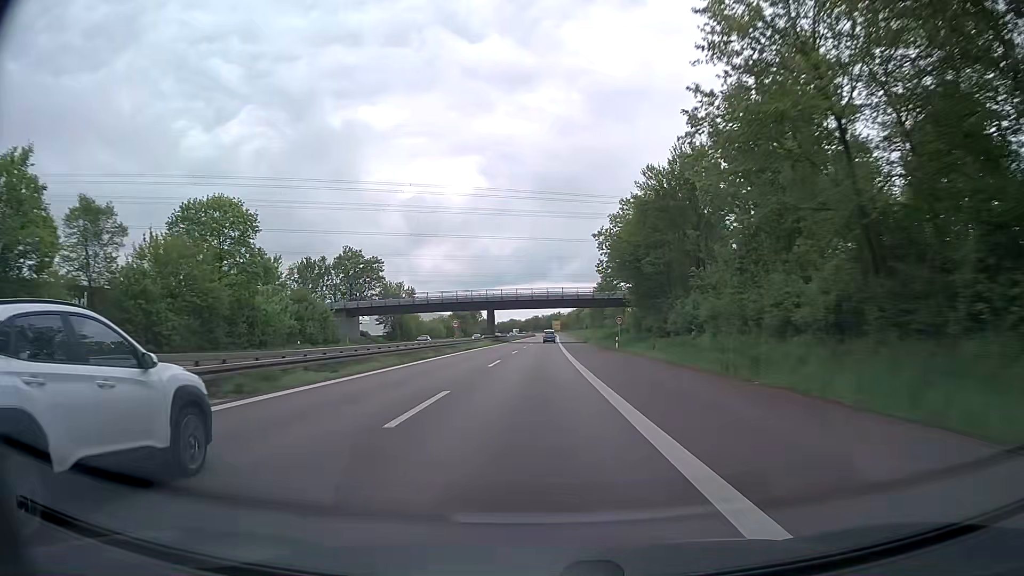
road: trunk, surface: asphalt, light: Day
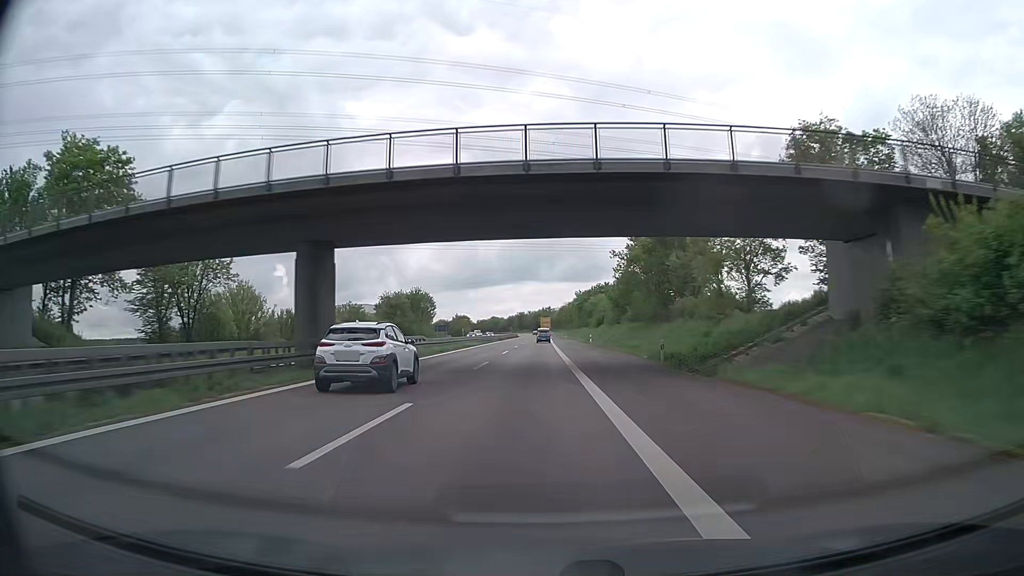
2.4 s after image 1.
(+0.6, +75.4) m; +1°
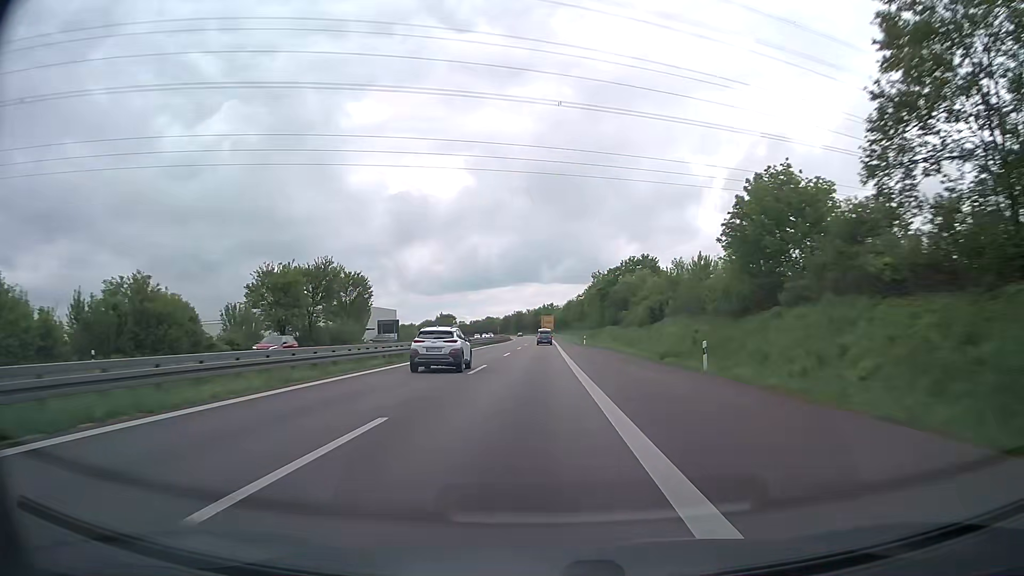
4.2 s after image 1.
(0.0, +56.3) m; 0°
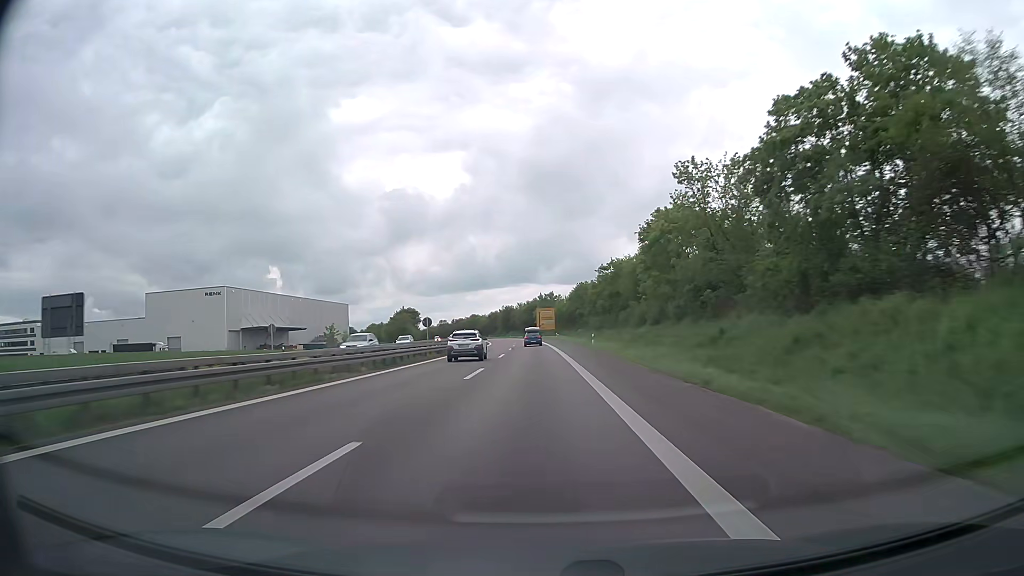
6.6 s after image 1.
(0.0, +74.7) m; 0°
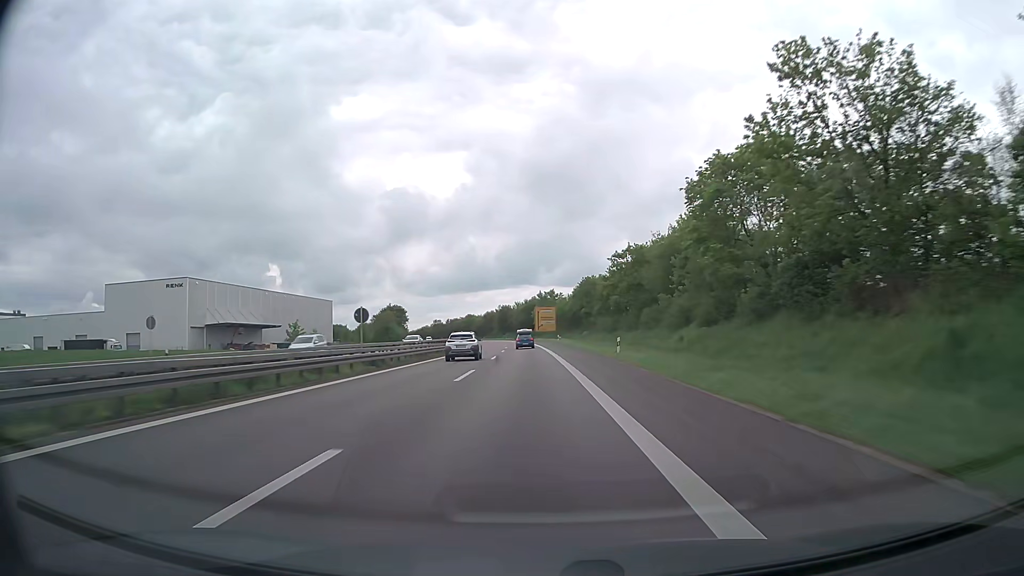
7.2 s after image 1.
(0.0, +18.6) m; 0°
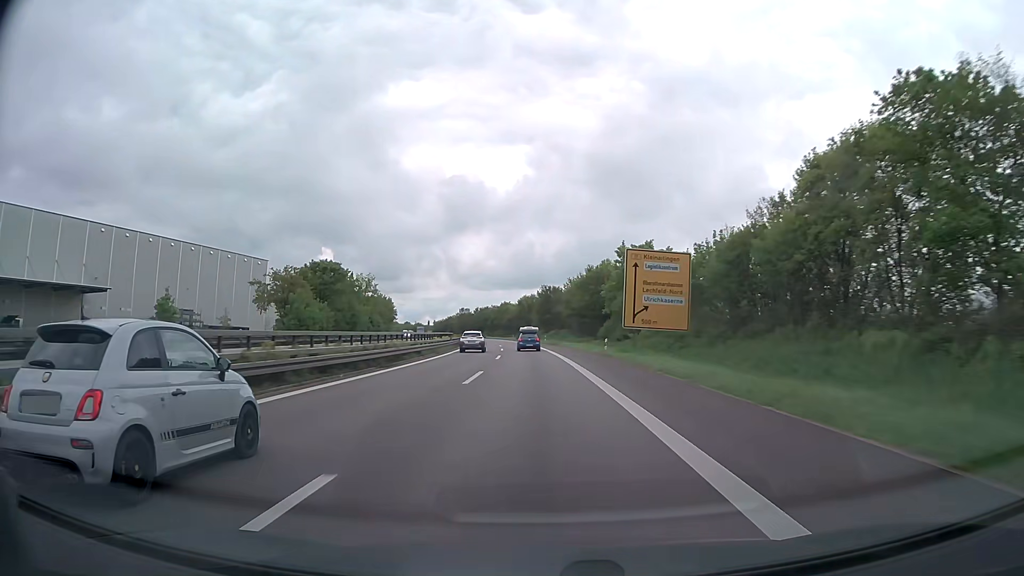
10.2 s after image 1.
(-3.1, +92.0) m; -4°
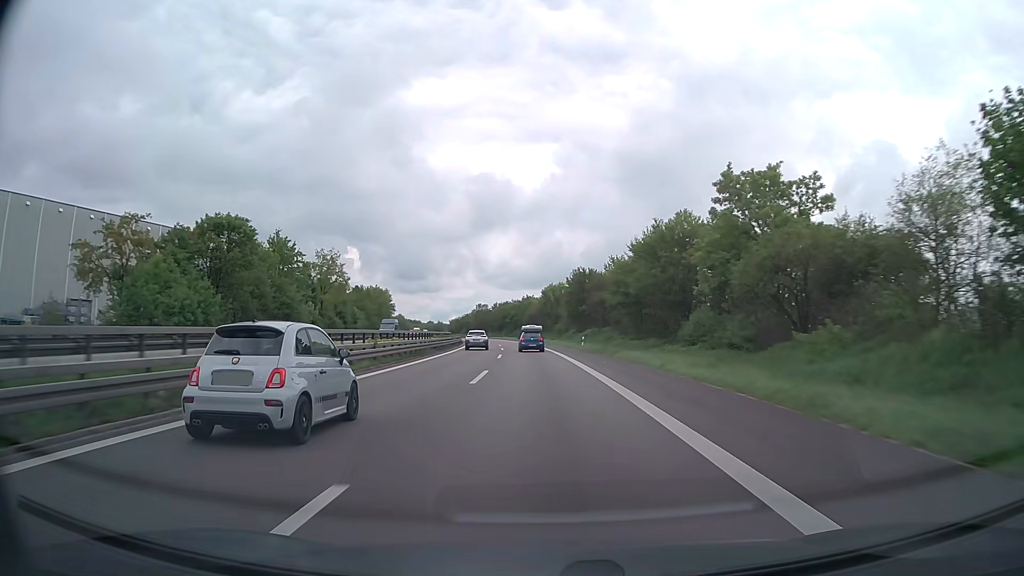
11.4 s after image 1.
(-0.7, +36.7) m; -2°
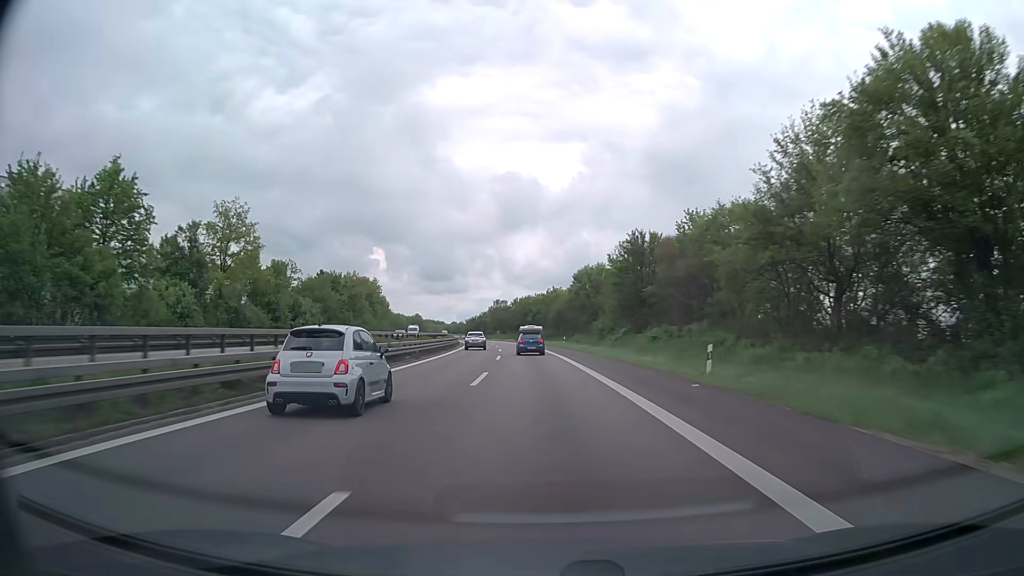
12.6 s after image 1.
(-0.7, +36.4) m; -2°
(0, +10) (0, +20) (0, +30) (-1, +40) (-1, +50) (-2, +60) (-3, +70) (-4, +80) (-5, +90) (-6, +100) m
